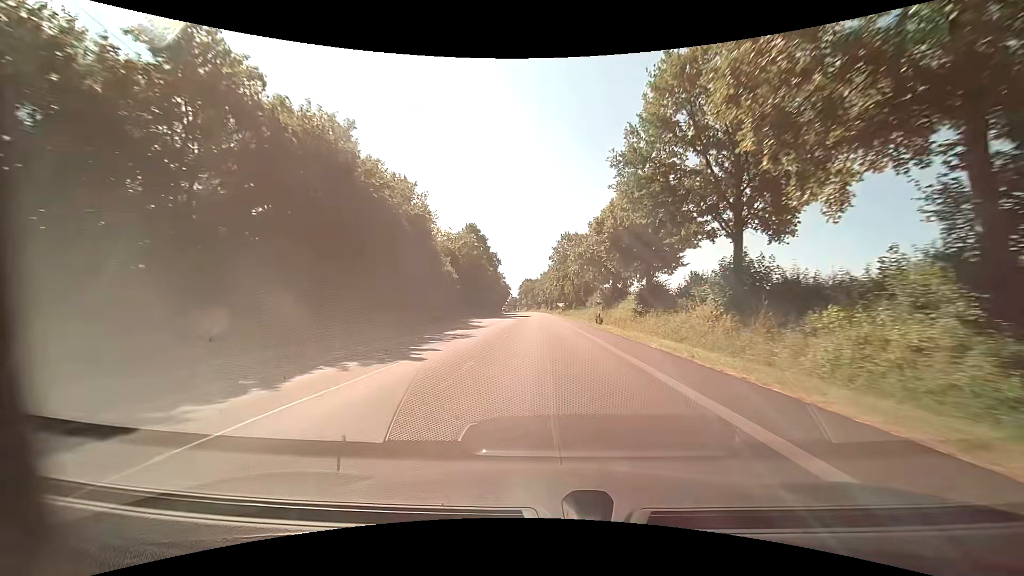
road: primary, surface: asphalt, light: Day
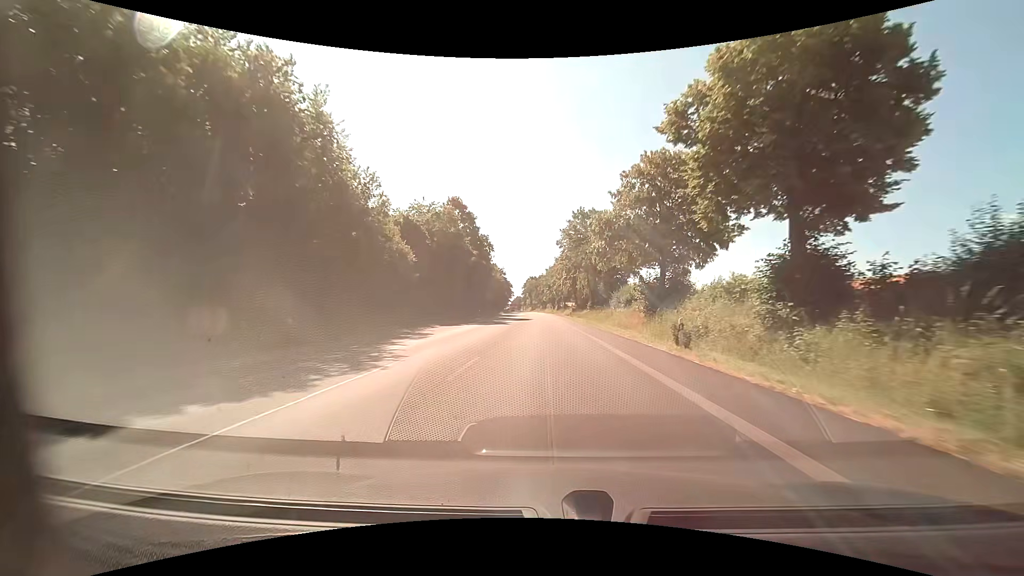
(-0.1, +22.6) m; -1°
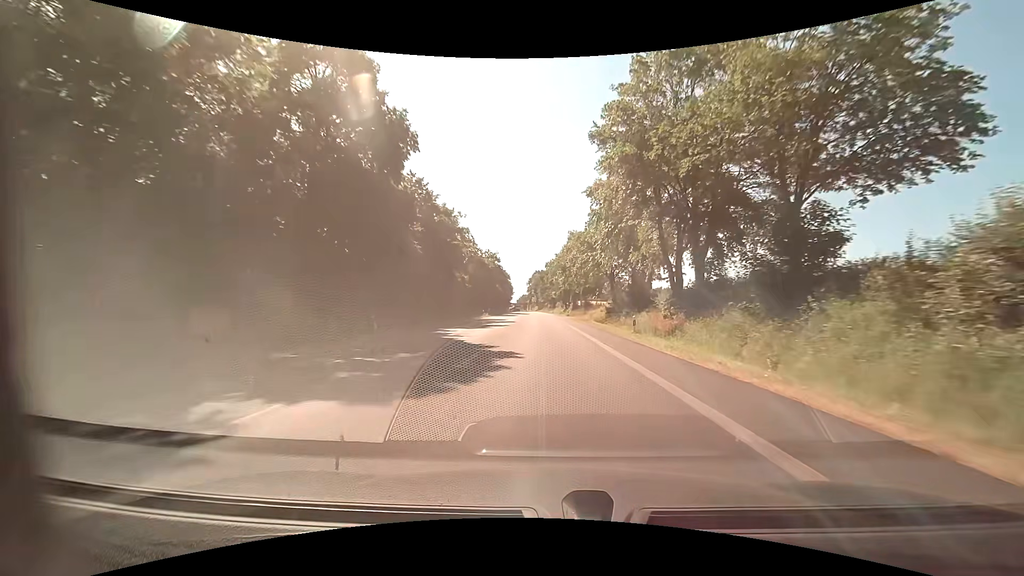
(-0.4, +45.2) m; -1°
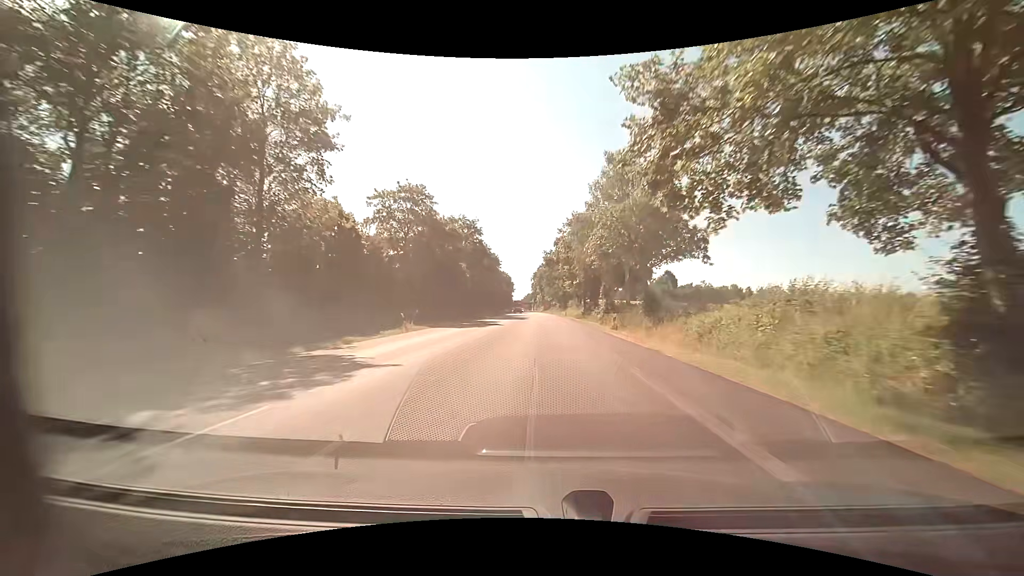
(0.0, +45.4) m; 0°
(0, +10) (0, +20) (0, +30) (-1, +40) (-1, +50) (-1, +60) (-1, +70) (-2, +80) (-2, +90) (-2, +100) m
